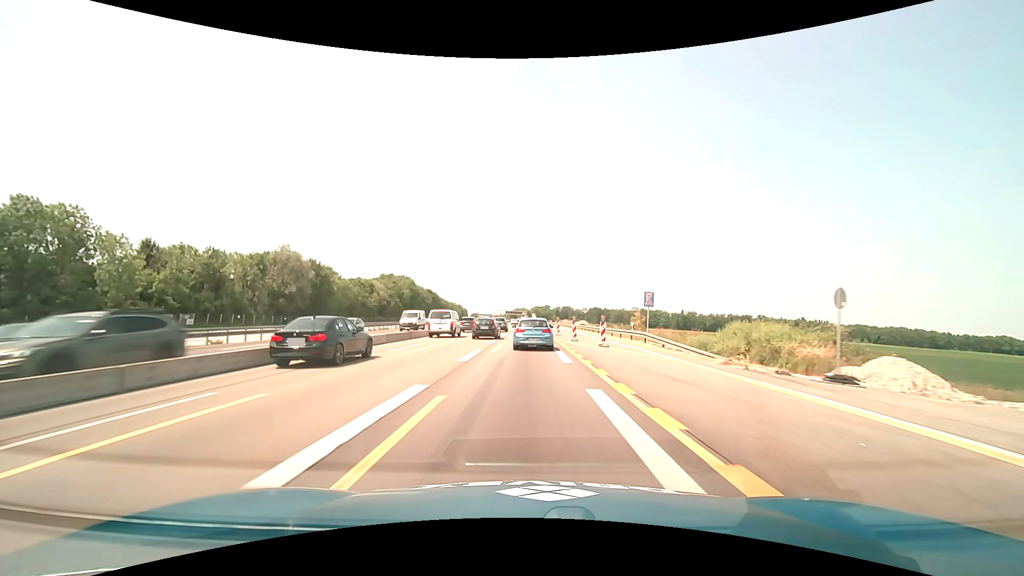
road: motorway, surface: asphalt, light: Day
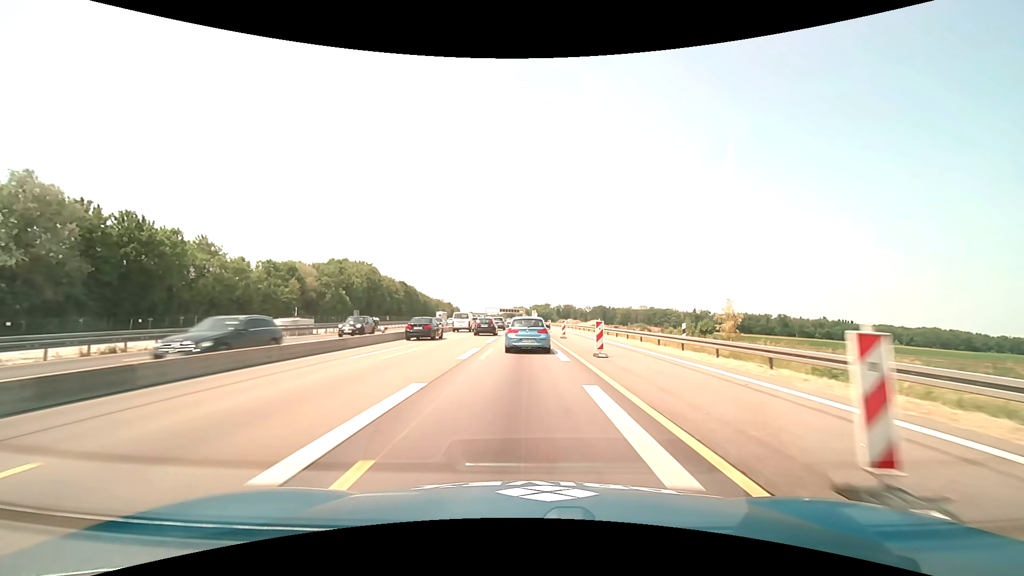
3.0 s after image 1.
(0.0, +59.7) m; 0°
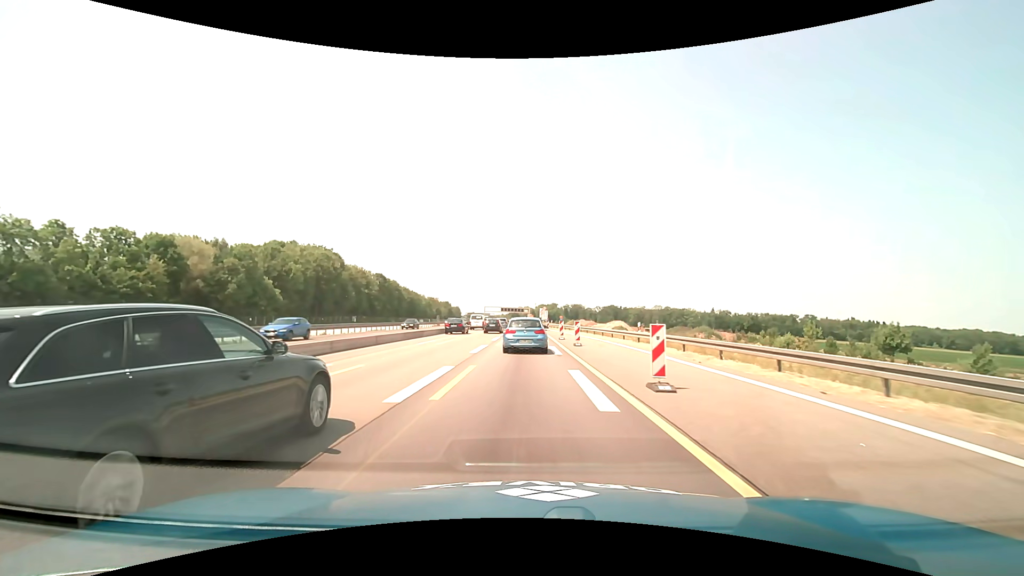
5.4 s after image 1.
(-0.2, +44.7) m; -1°
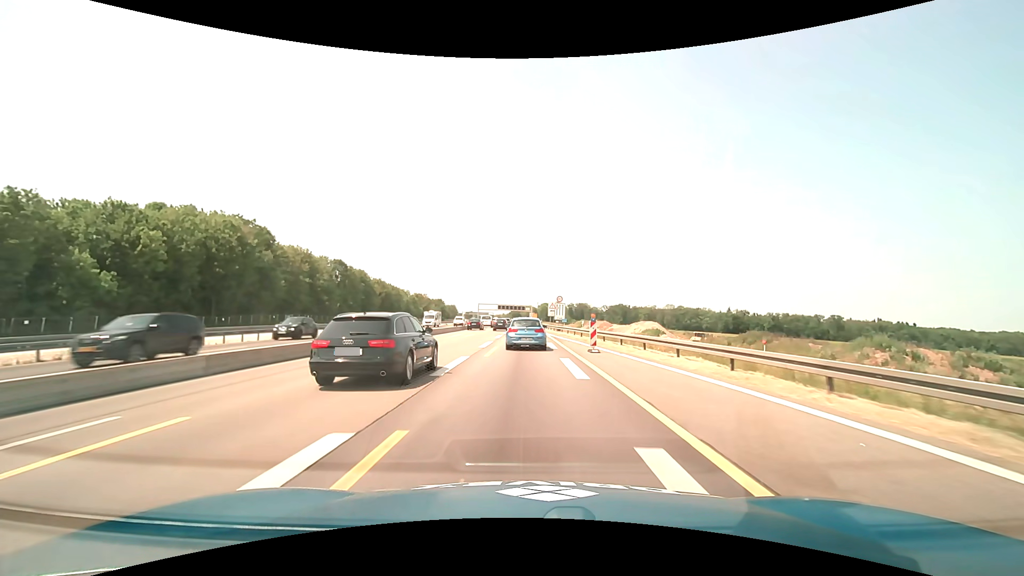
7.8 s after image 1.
(-0.1, +44.2) m; 0°
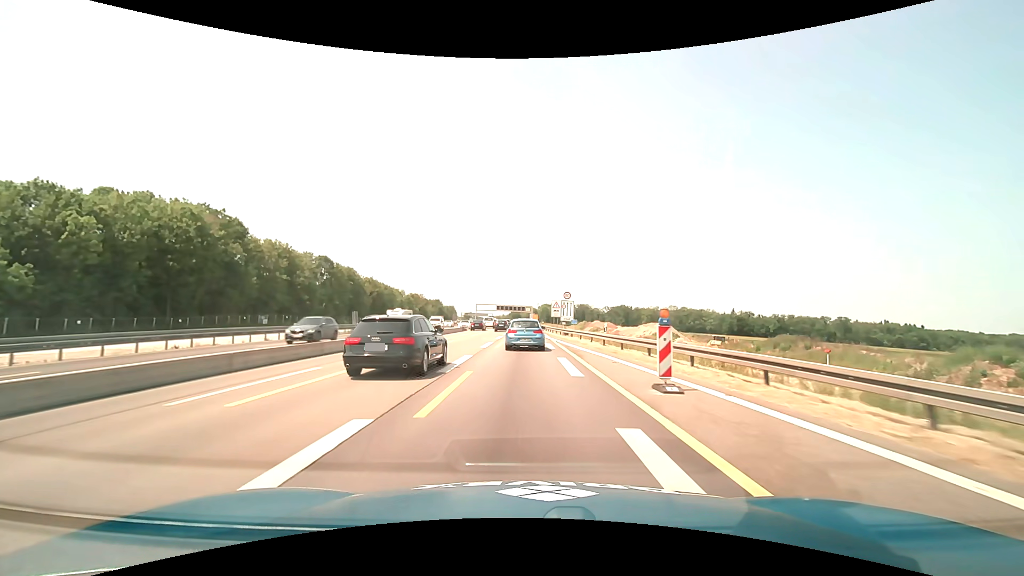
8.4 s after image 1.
(0.0, +11.1) m; 0°
